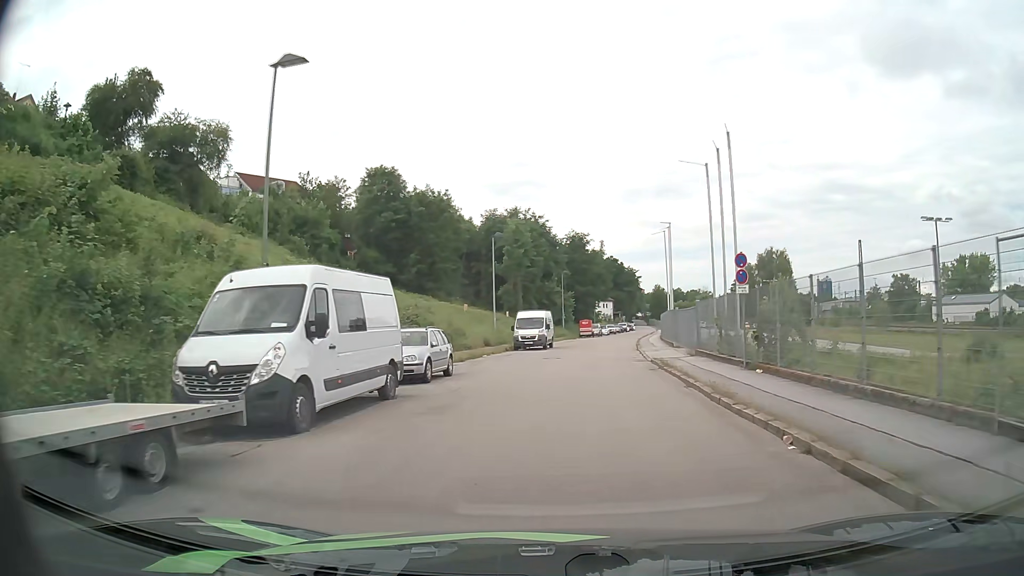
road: residential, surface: asphalt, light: Day
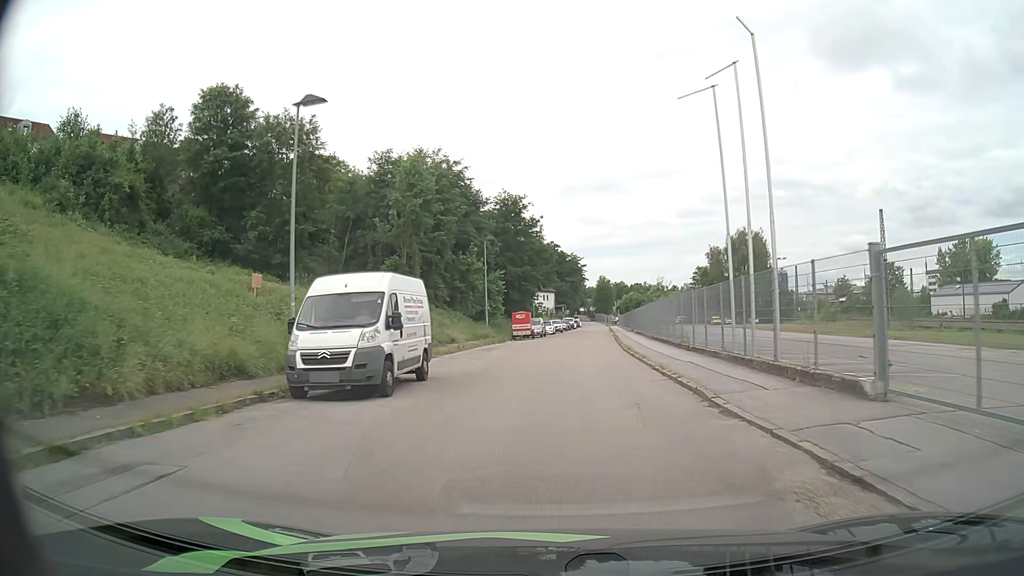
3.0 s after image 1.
(+1.7, +29.5) m; +6°
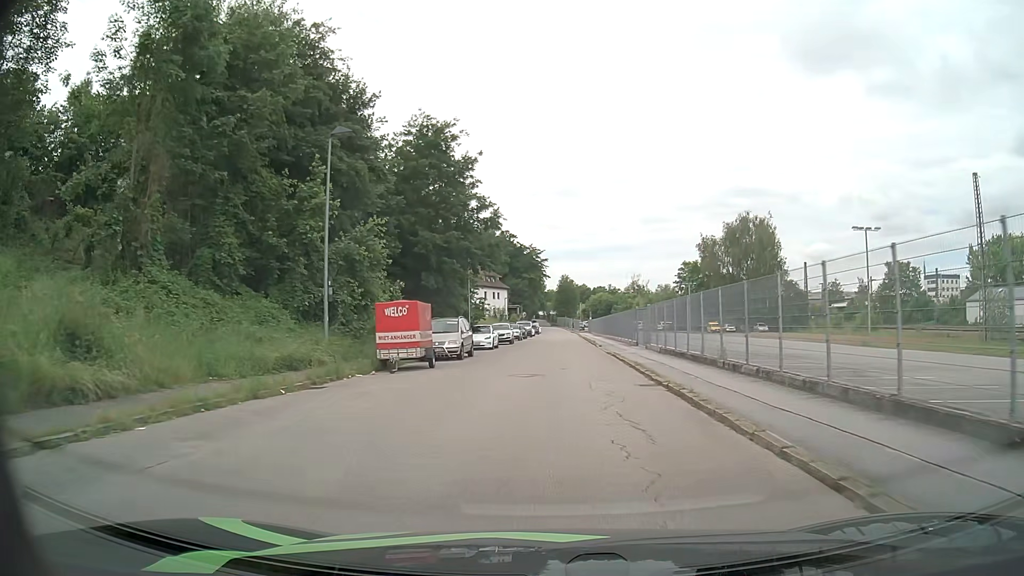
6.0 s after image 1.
(+0.7, +31.5) m; +2°
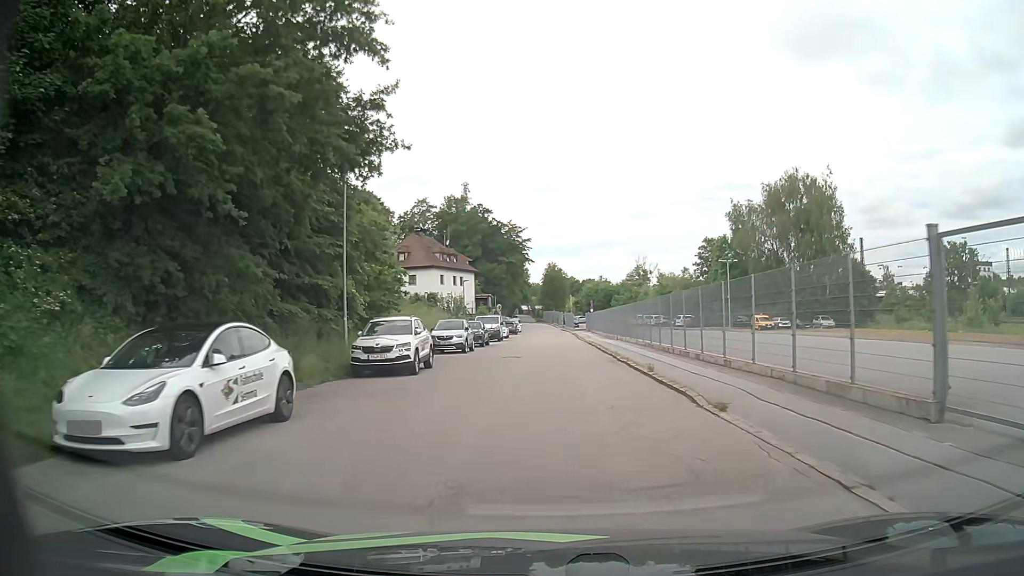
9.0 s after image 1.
(+0.6, +32.2) m; +1°
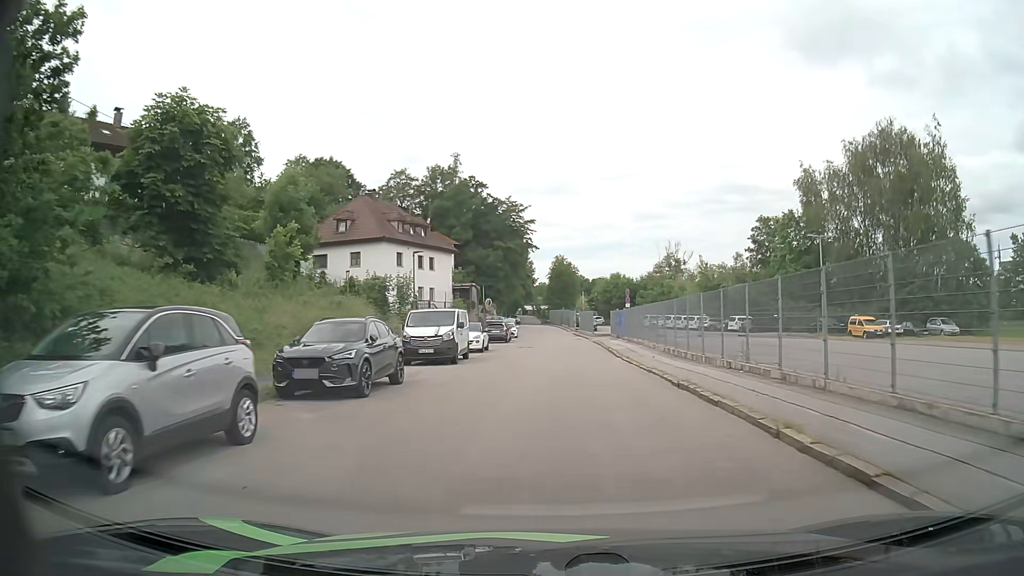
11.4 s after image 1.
(0.0, +26.1) m; -1°
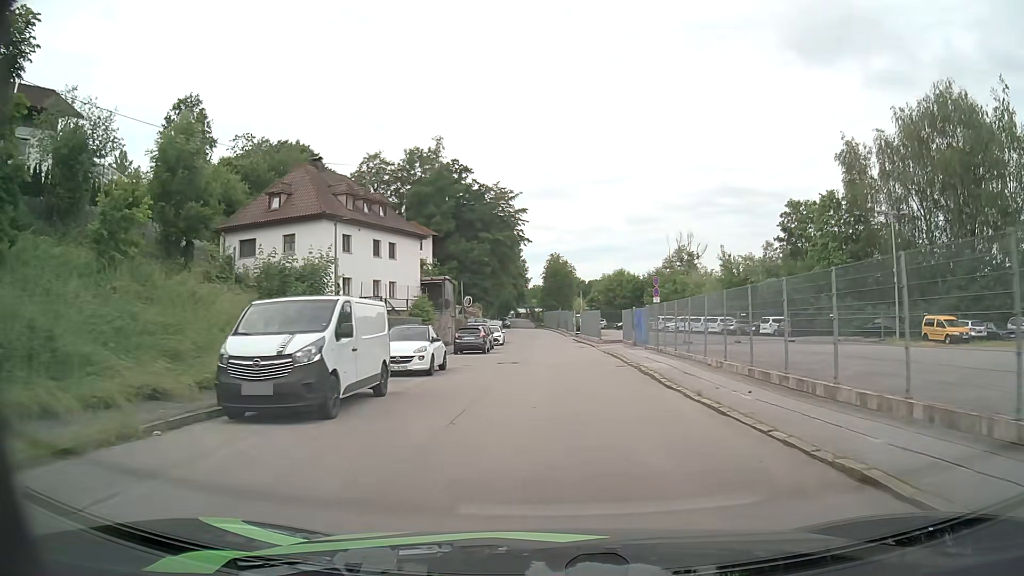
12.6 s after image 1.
(+0.1, +13.1) m; +1°
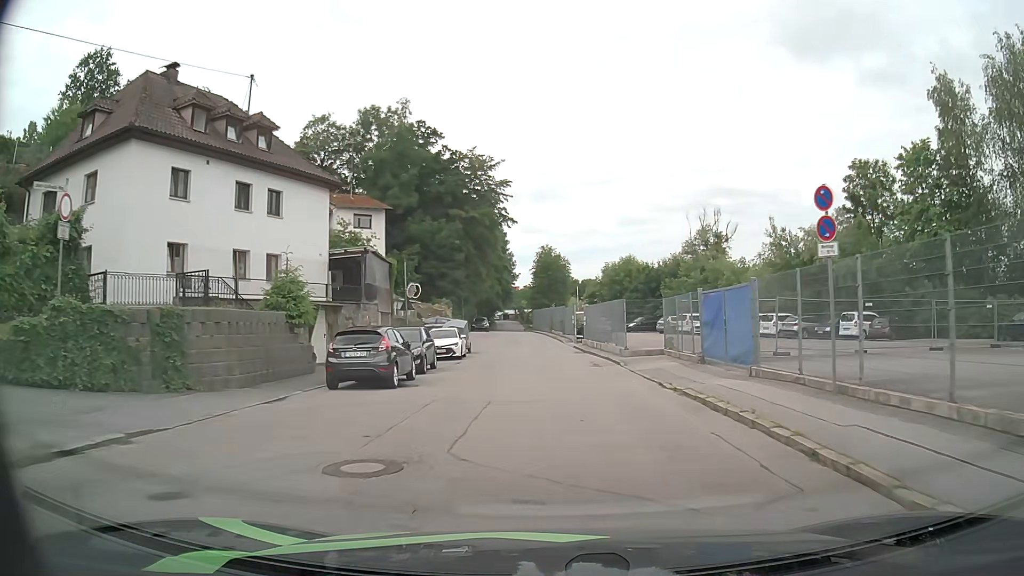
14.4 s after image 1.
(0.0, +19.0) m; 0°
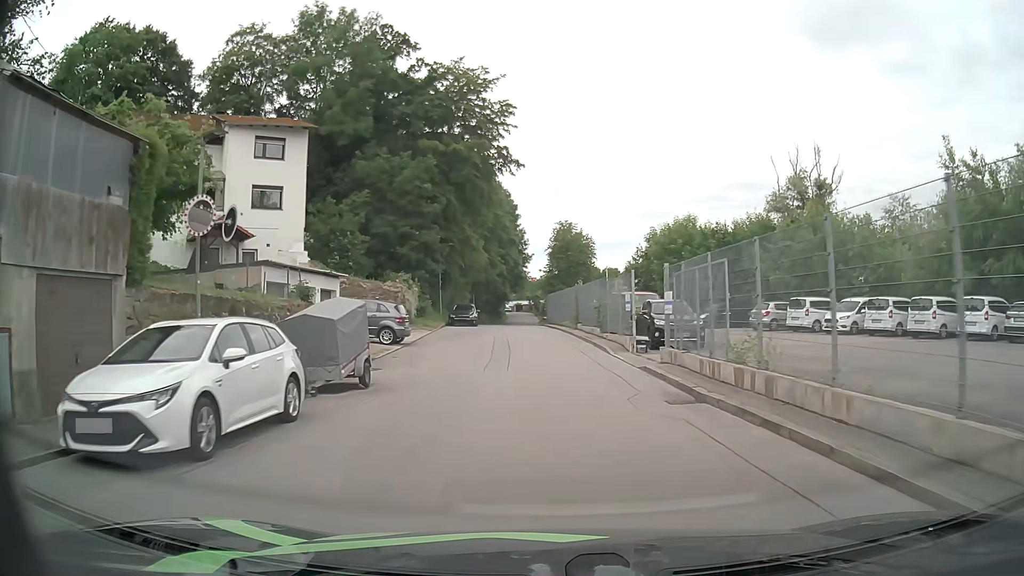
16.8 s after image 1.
(-0.1, +23.7) m; -1°
(0, +10) (0, +20) (-1, +30) (-1, +40) (-2, +50) (-3, +60) (-3, +70) (-3, +80) (-3, +90) (-3, +100) m
